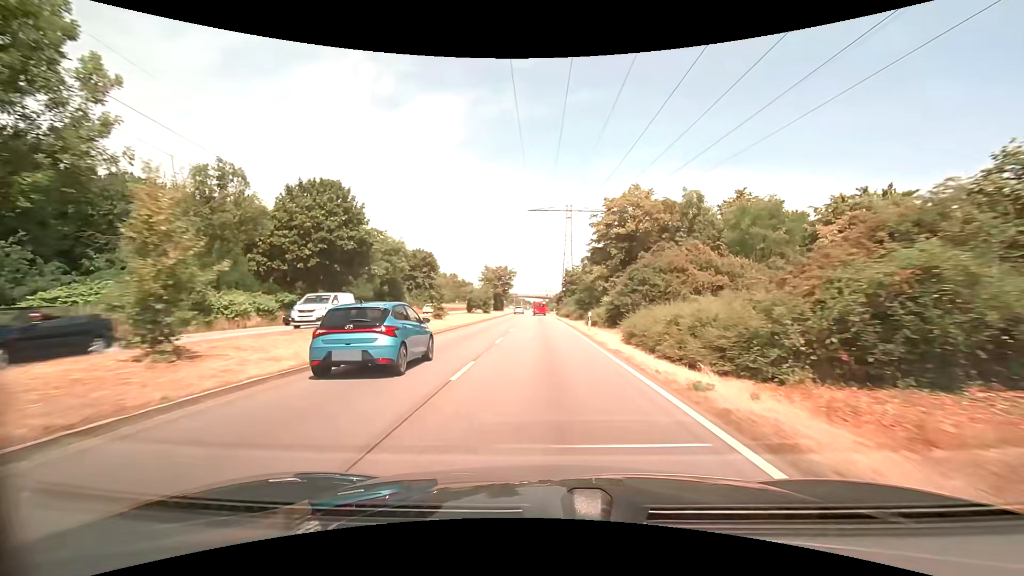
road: primary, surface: asphalt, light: Day
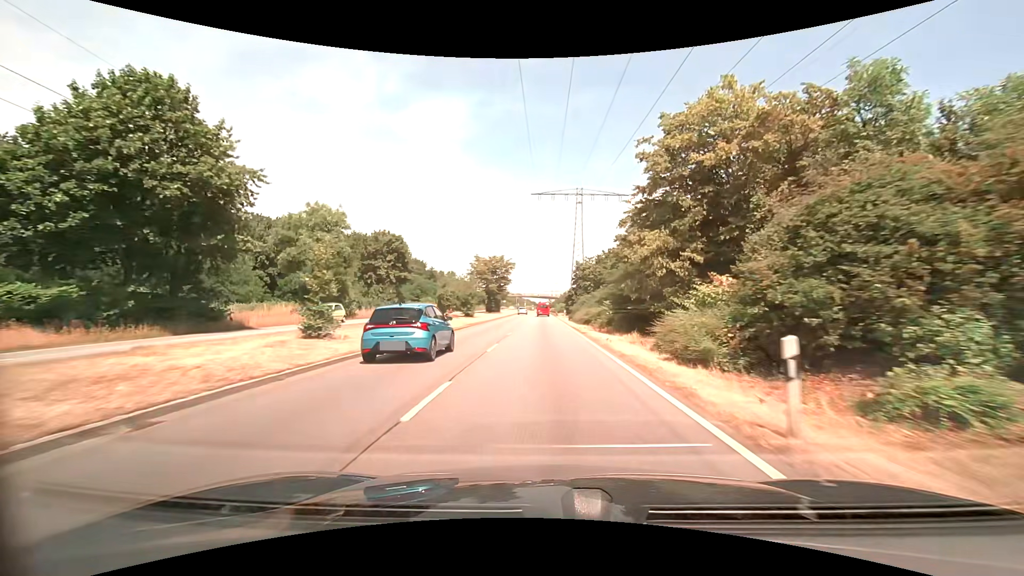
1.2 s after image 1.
(-0.2, +21.2) m; -1°
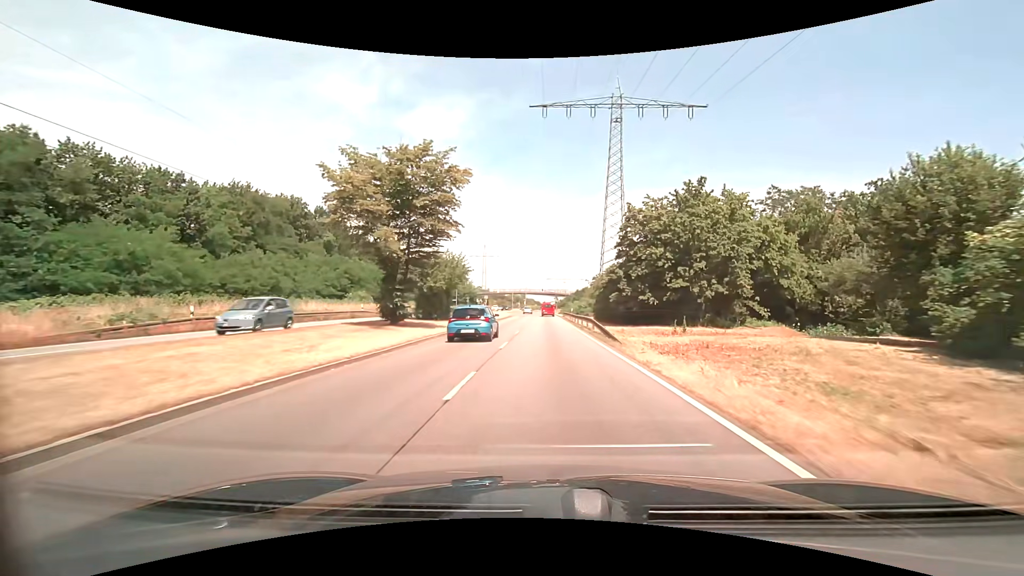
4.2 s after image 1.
(-0.6, +53.0) m; -1°
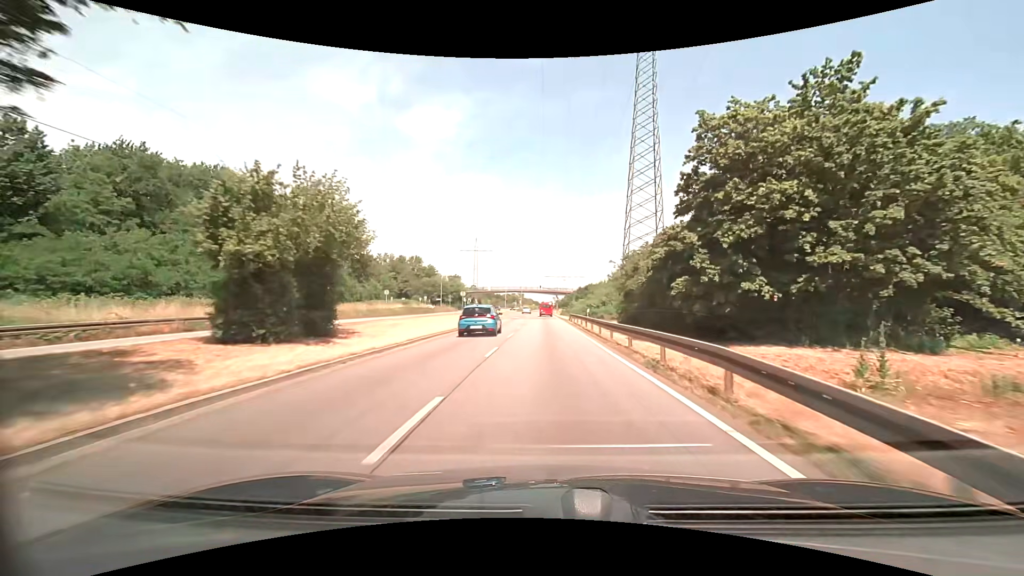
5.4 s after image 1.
(0.0, +21.1) m; 0°
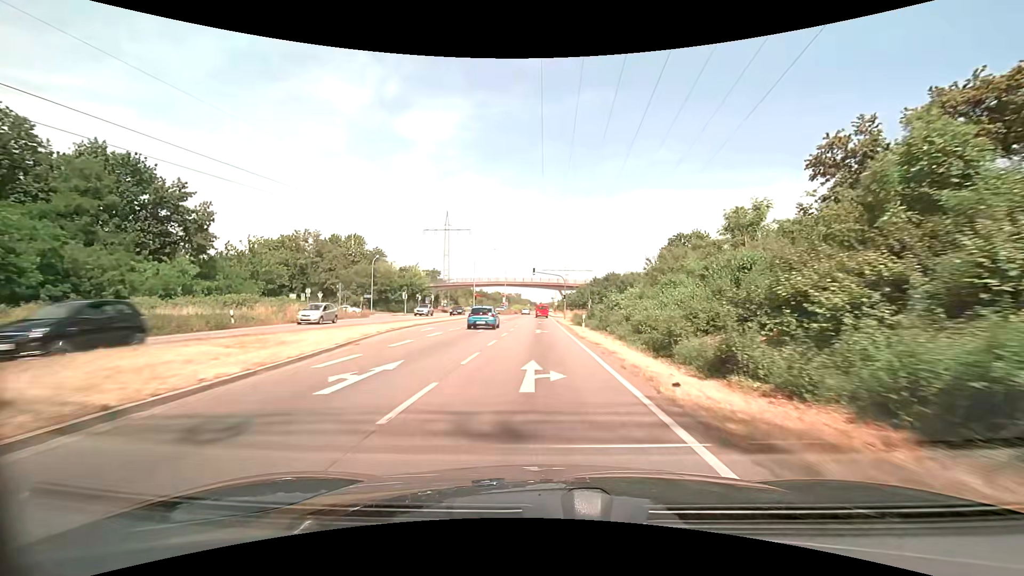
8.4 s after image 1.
(0.0, +52.7) m; 0°
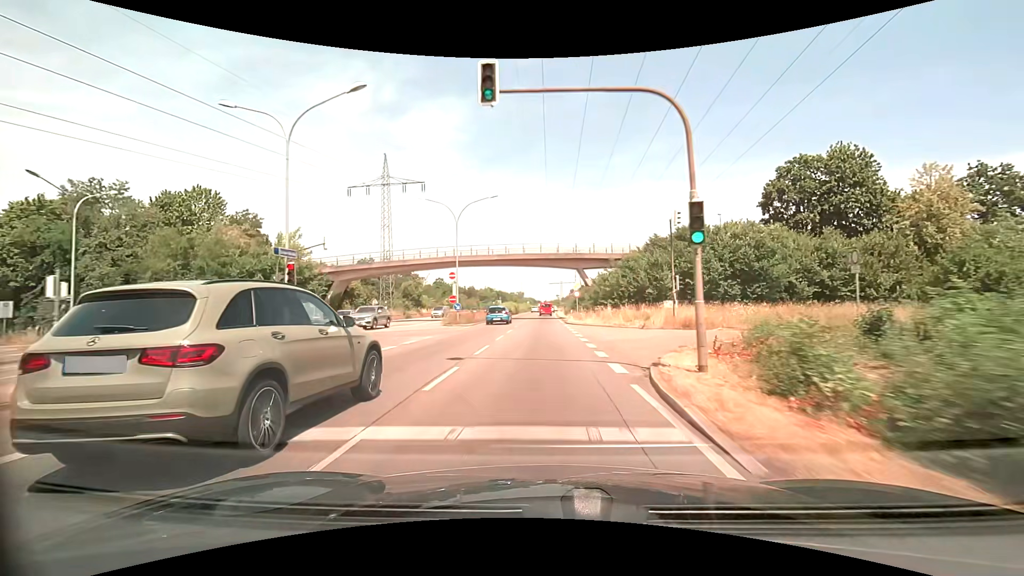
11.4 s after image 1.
(-0.3, +52.9) m; 0°
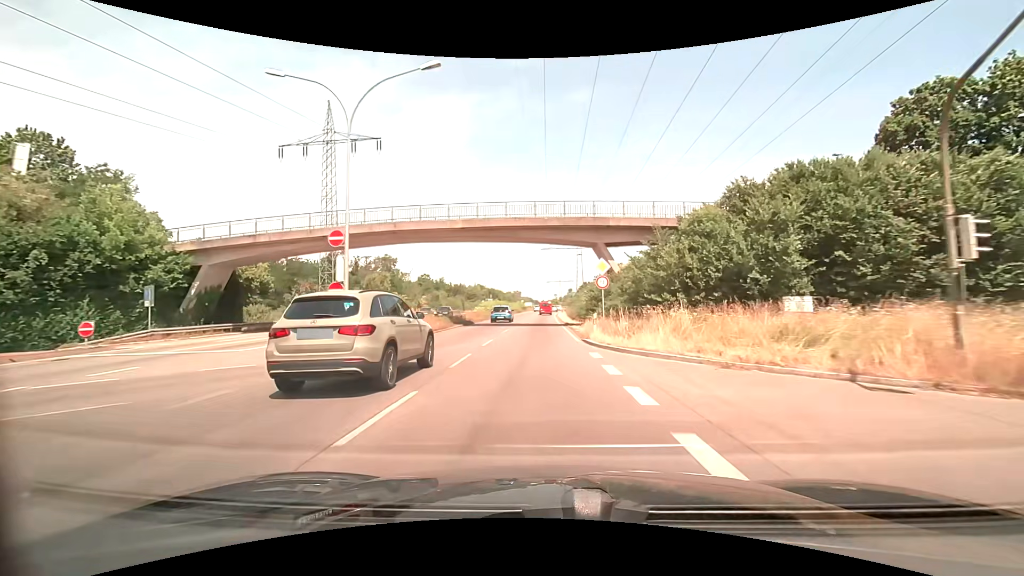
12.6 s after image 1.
(0.0, +21.2) m; 0°
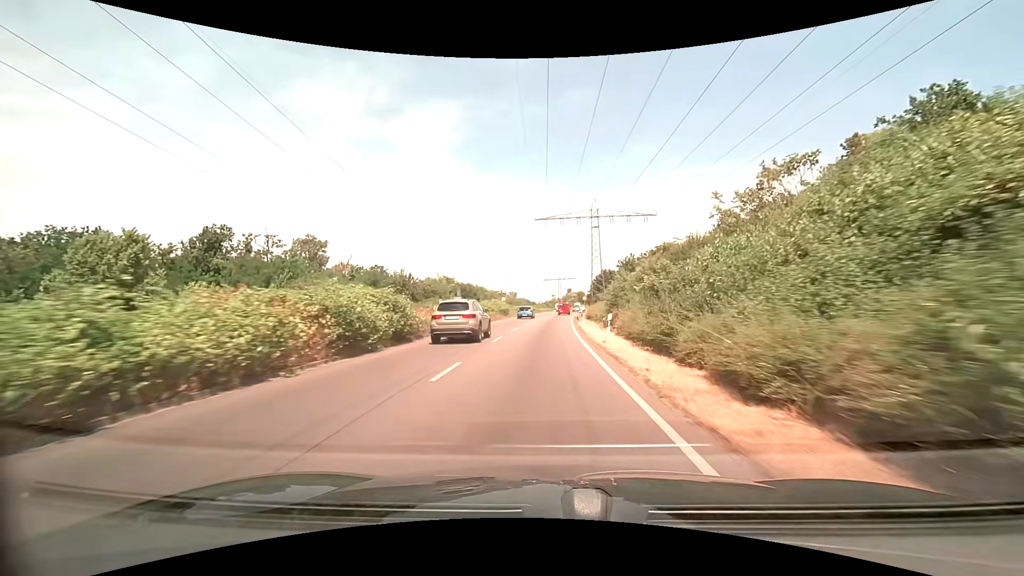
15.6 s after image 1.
(+0.1, +52.9) m; 0°
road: trunk
(0, +10) (0, +20) (0, +30) (+1, +40) (+1, +50) (+2, +60) (+2, +70) (+3, +80) (+4, +90) (+5, +100) m
